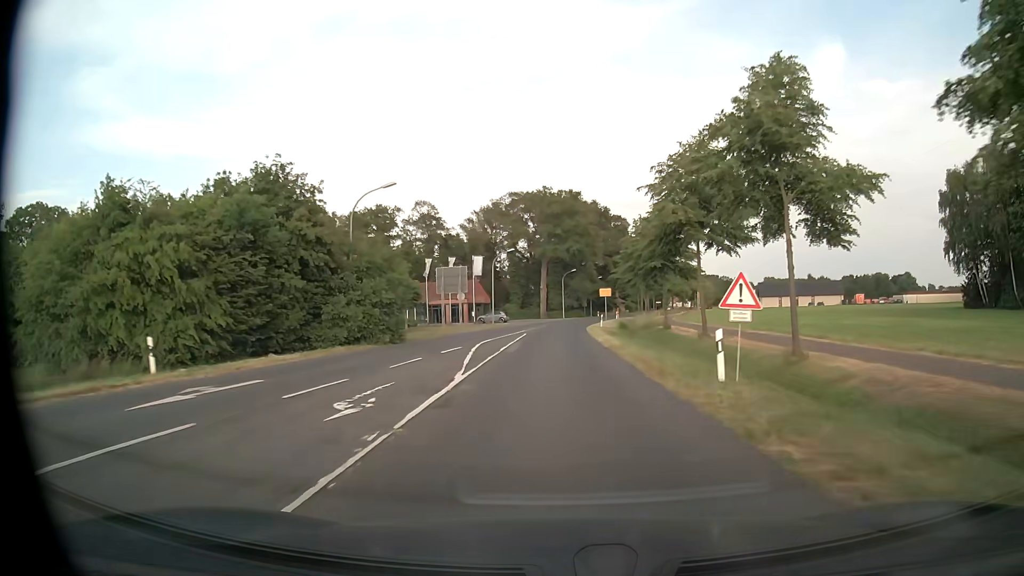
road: secondary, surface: asphalt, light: Day
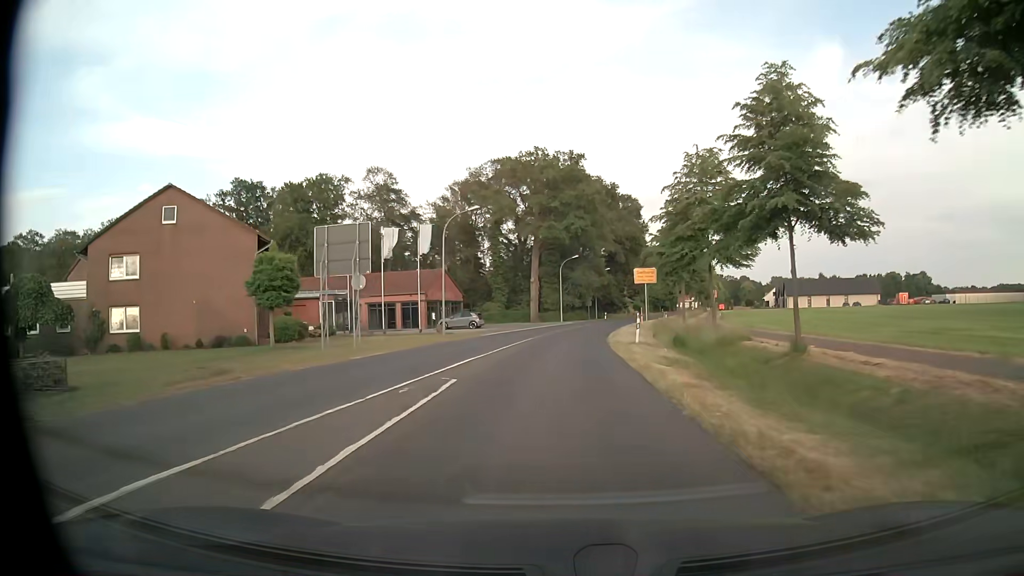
(0.0, +26.7) m; 0°
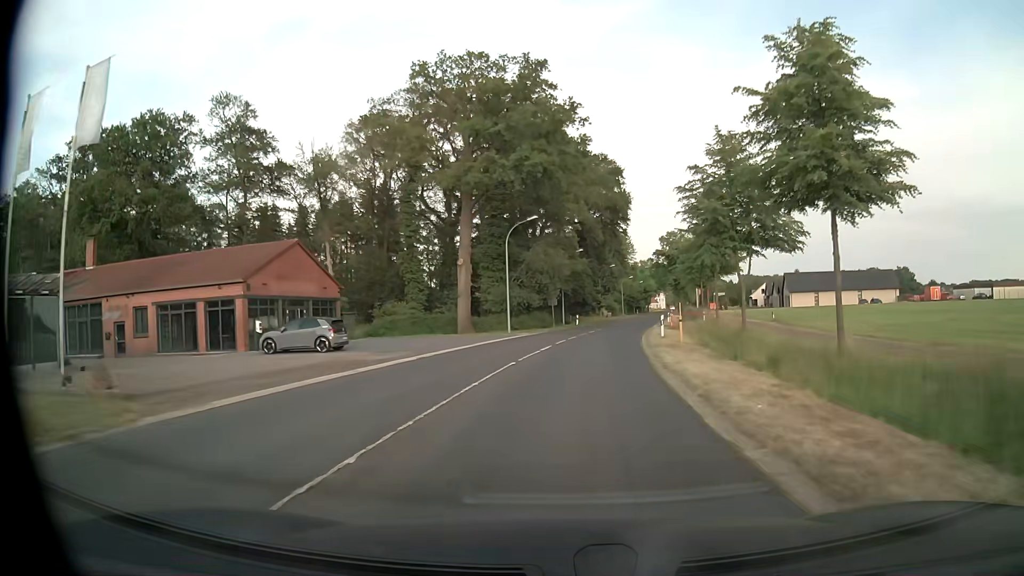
(+0.6, +32.2) m; +3°
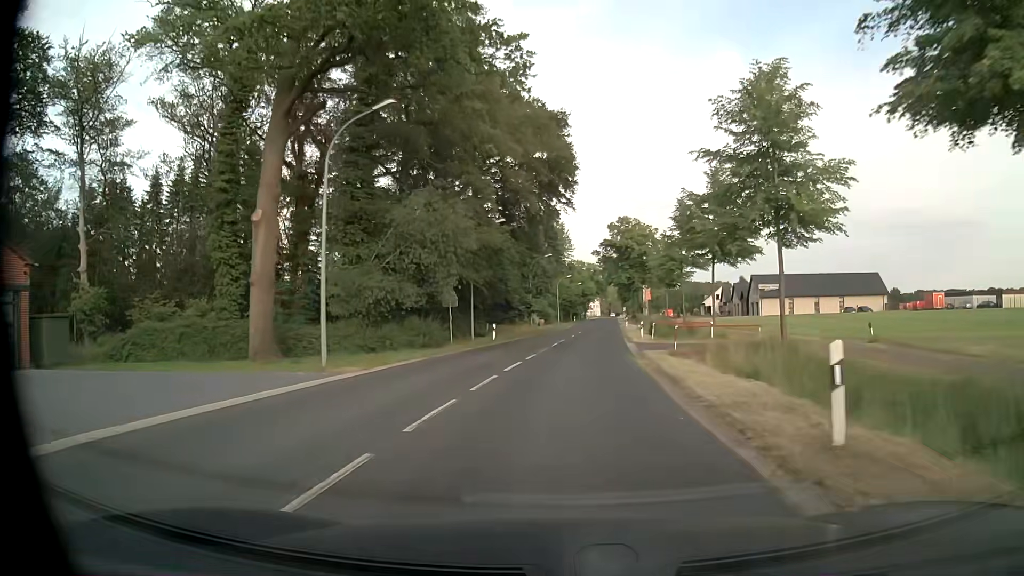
(+1.4, +24.6) m; +6°
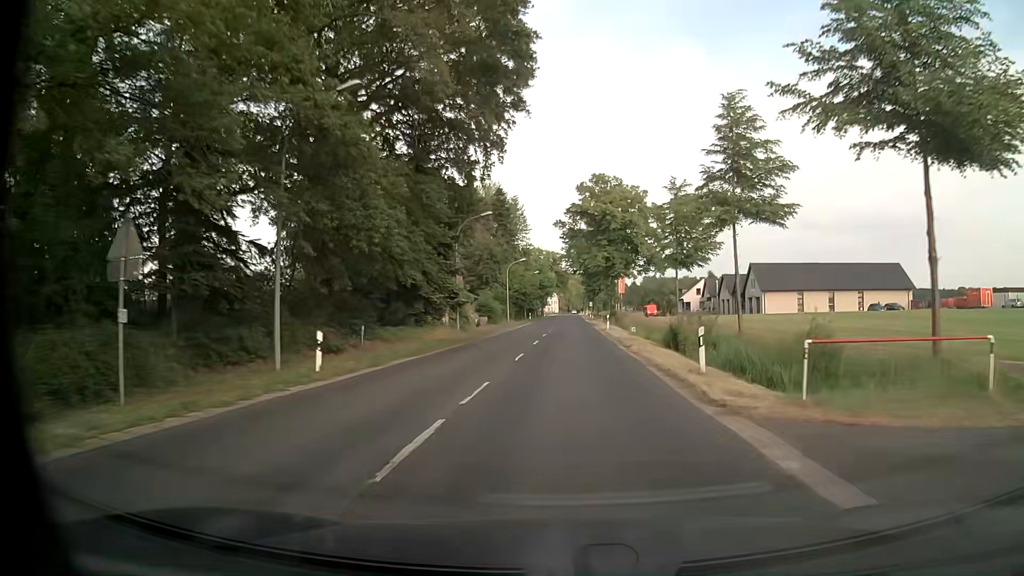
(+0.8, +25.0) m; +4°
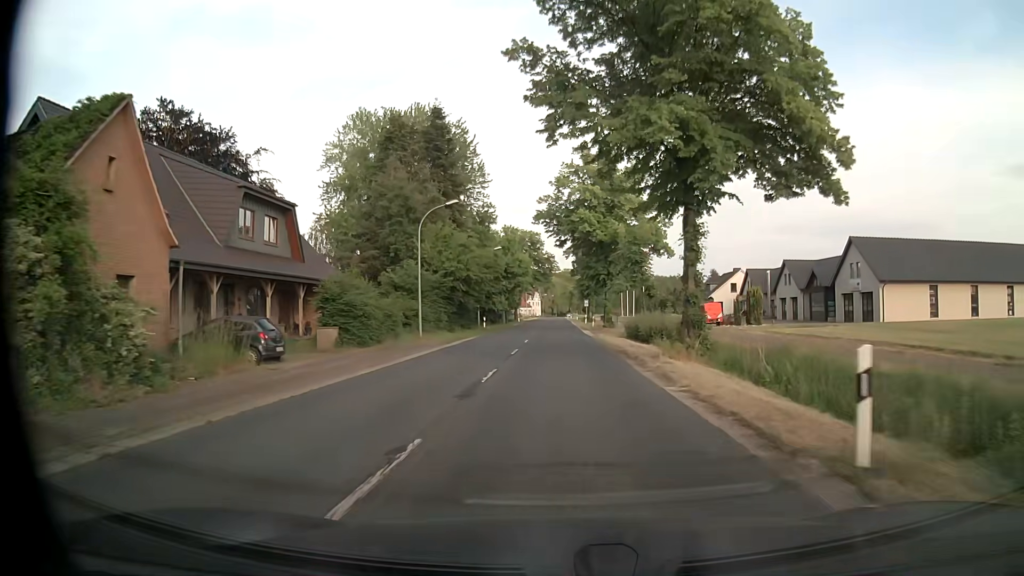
(+1.0, +41.8) m; +1°
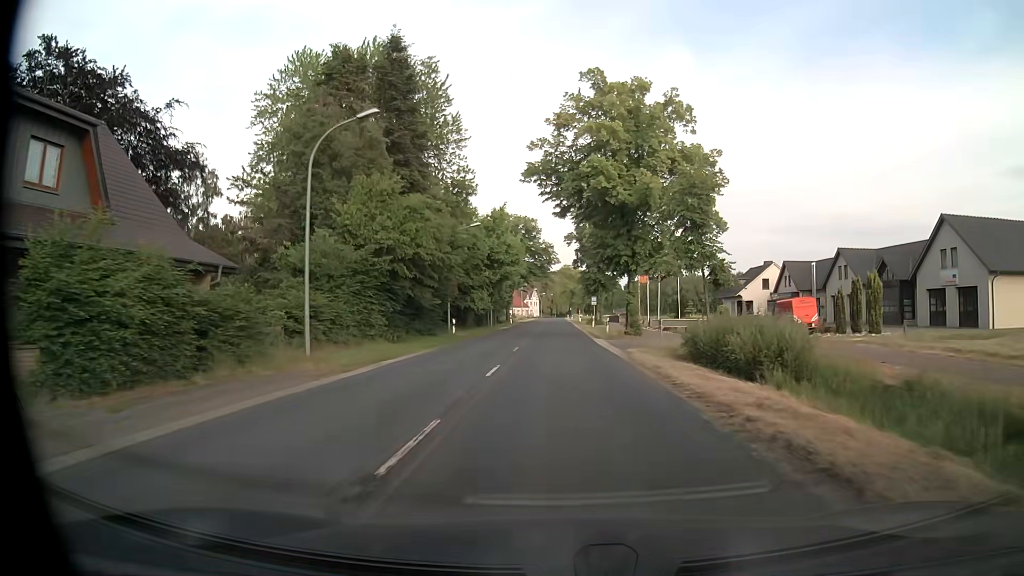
(0.0, +16.7) m; 0°
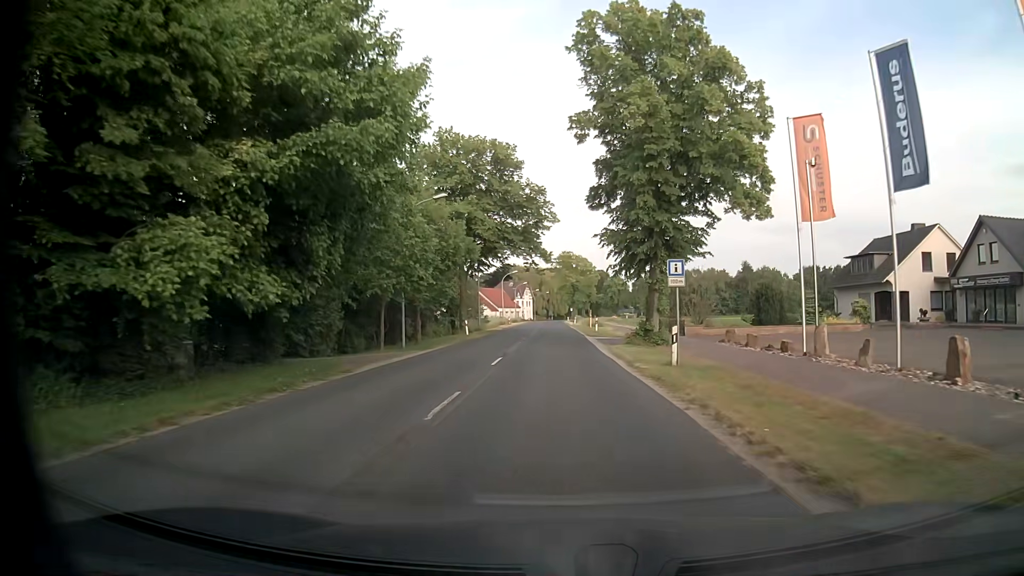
(+0.2, +41.8) m; 0°
(0, +10) (0, +20) (0, +30) (0, +40) (0, +50) (0, +60) (0, +70) (0, +80) (0, +90) (0, +100) m
